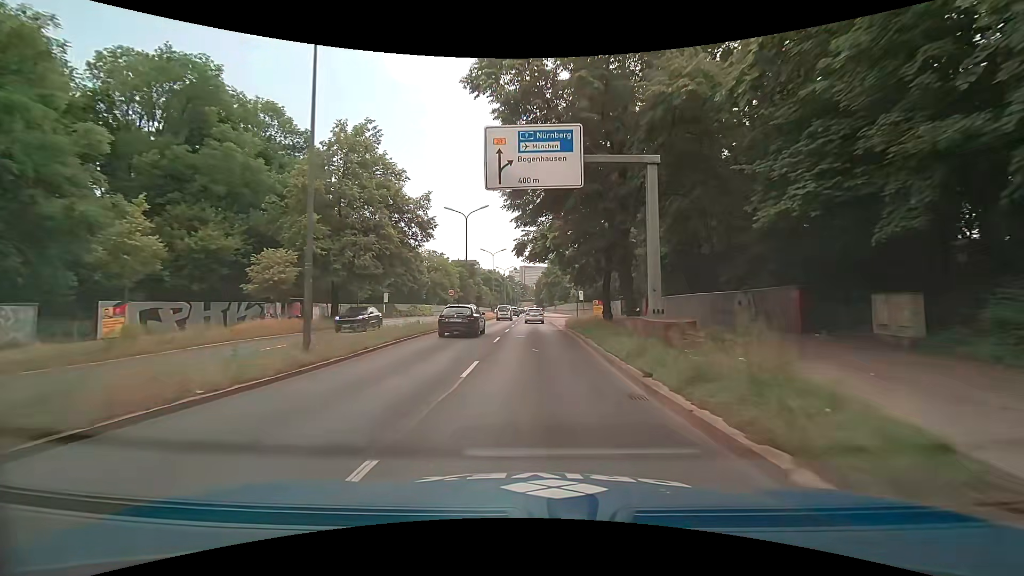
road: trunk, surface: asphalt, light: Day
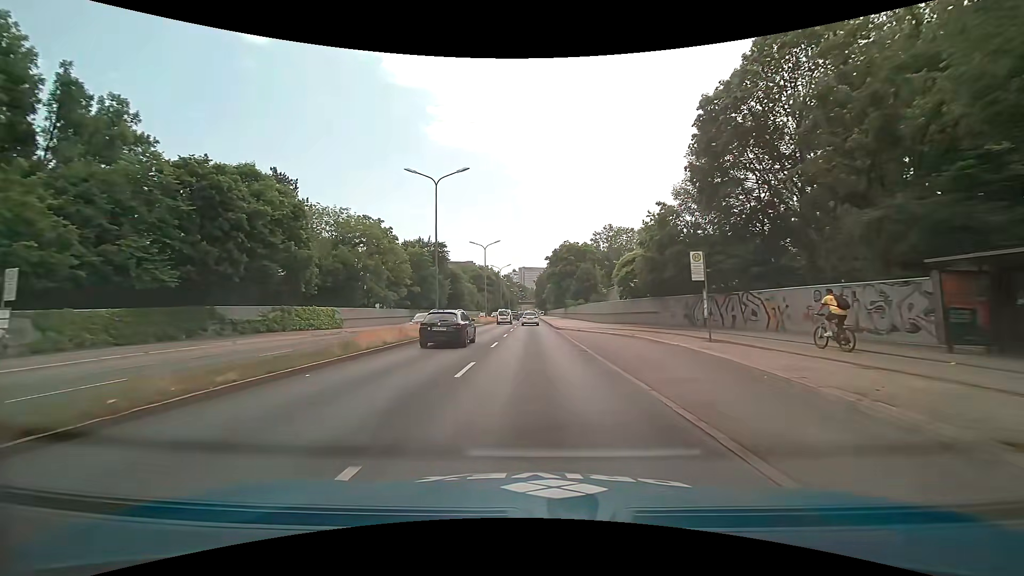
(+0.1, +45.2) m; 0°
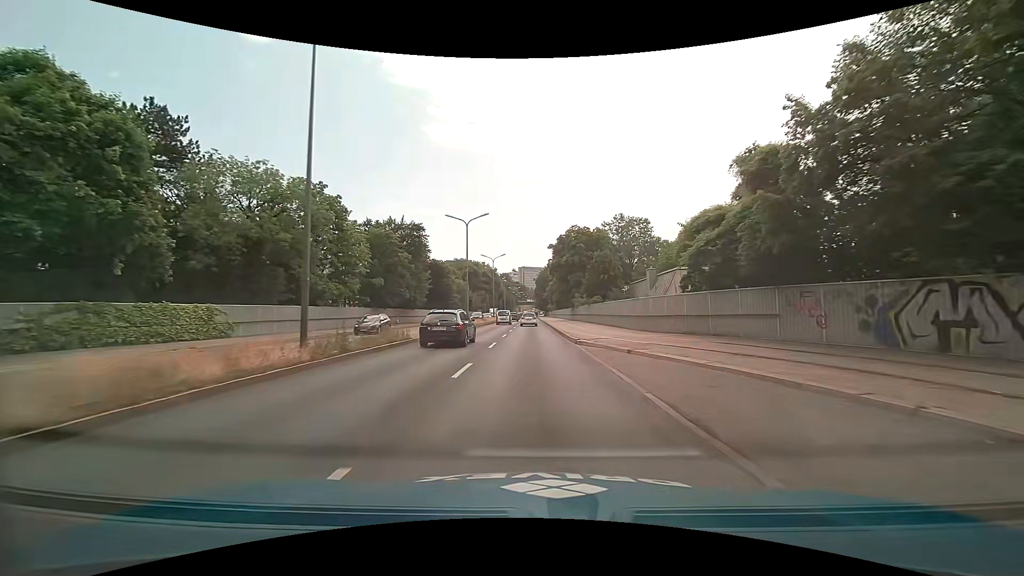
(+0.1, +18.1) m; +1°
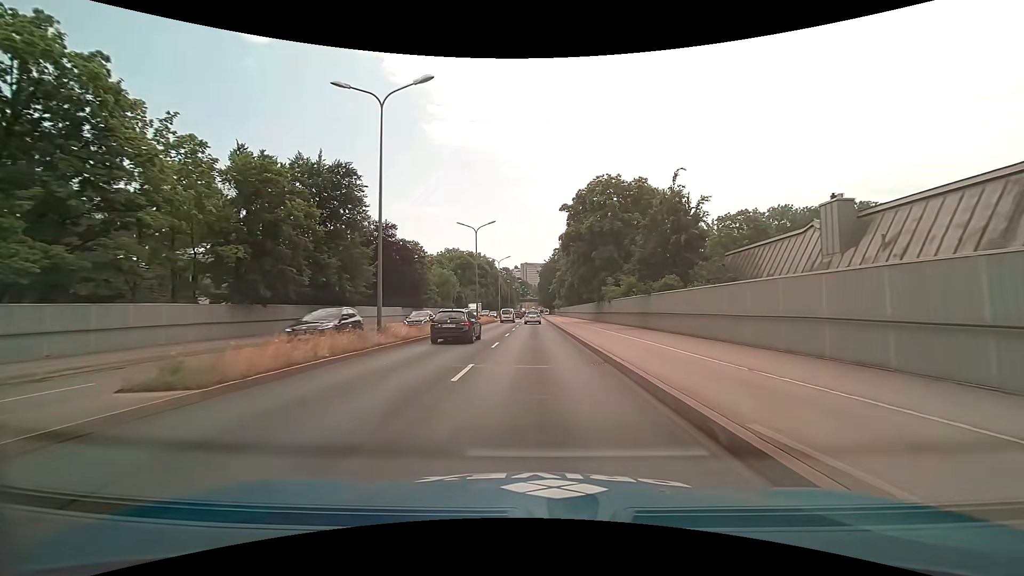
(-0.2, +27.6) m; 0°
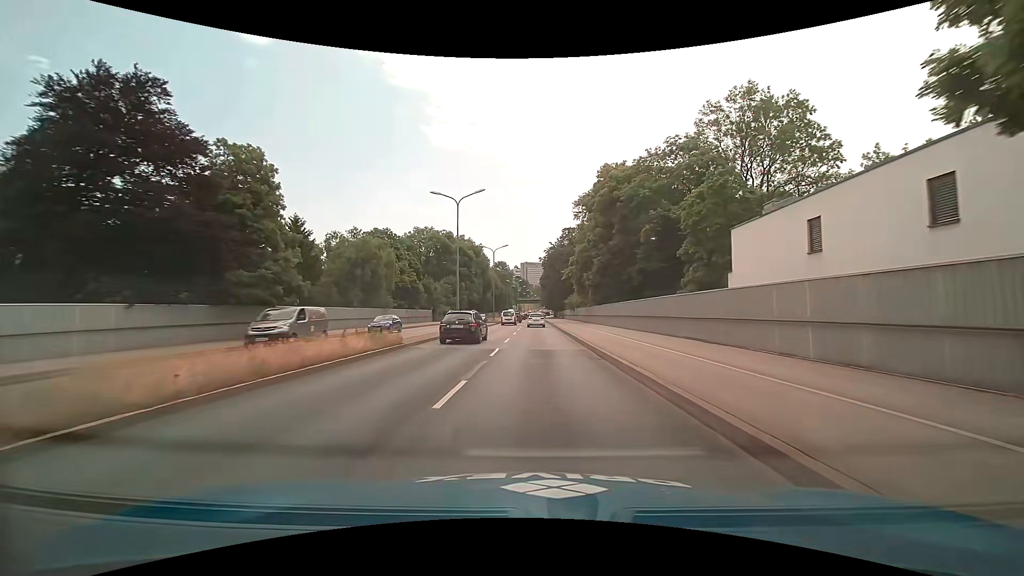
(-0.1, +47.7) m; 0°
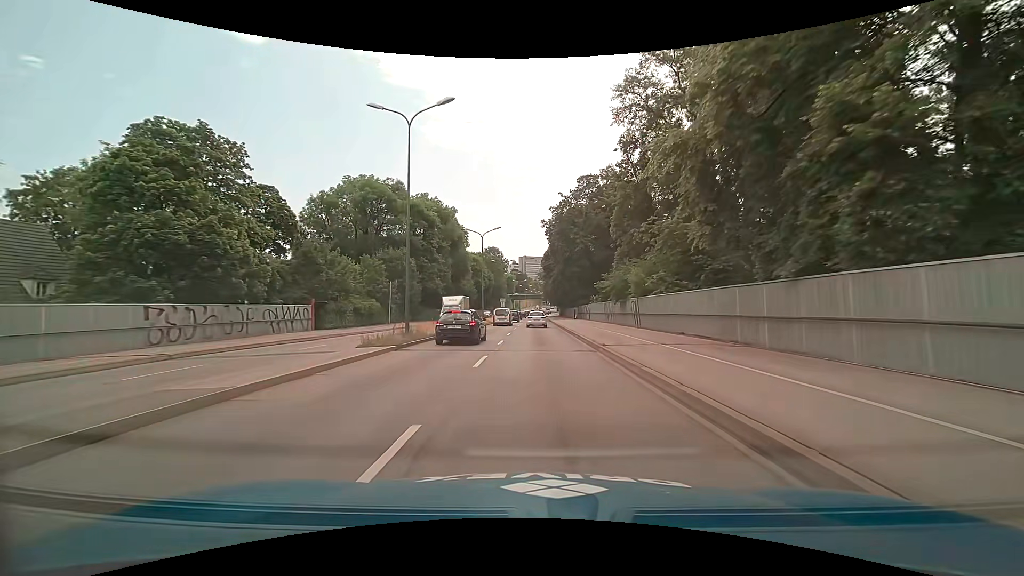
(0.0, +47.8) m; 0°
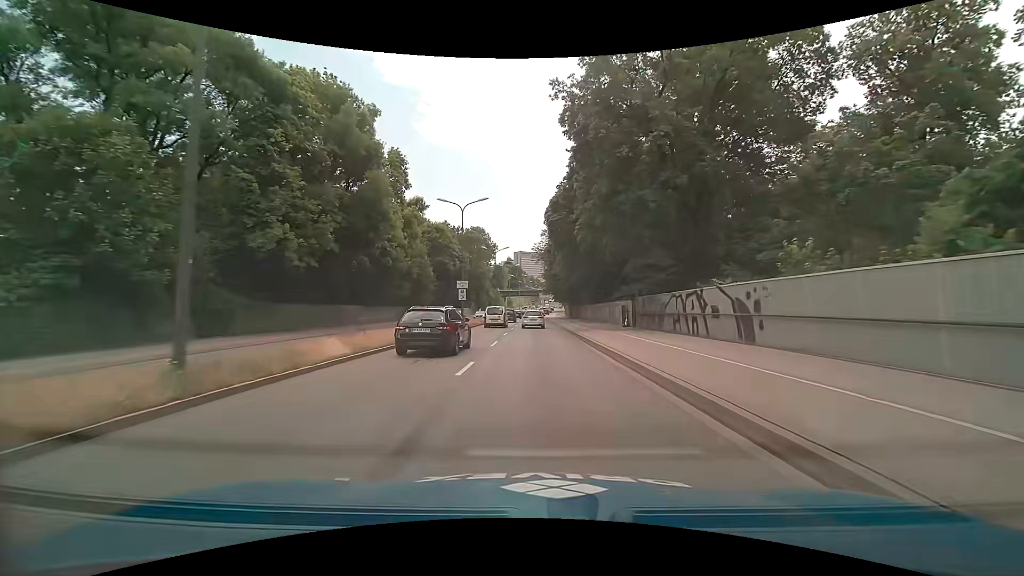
(0.0, +46.9) m; 0°
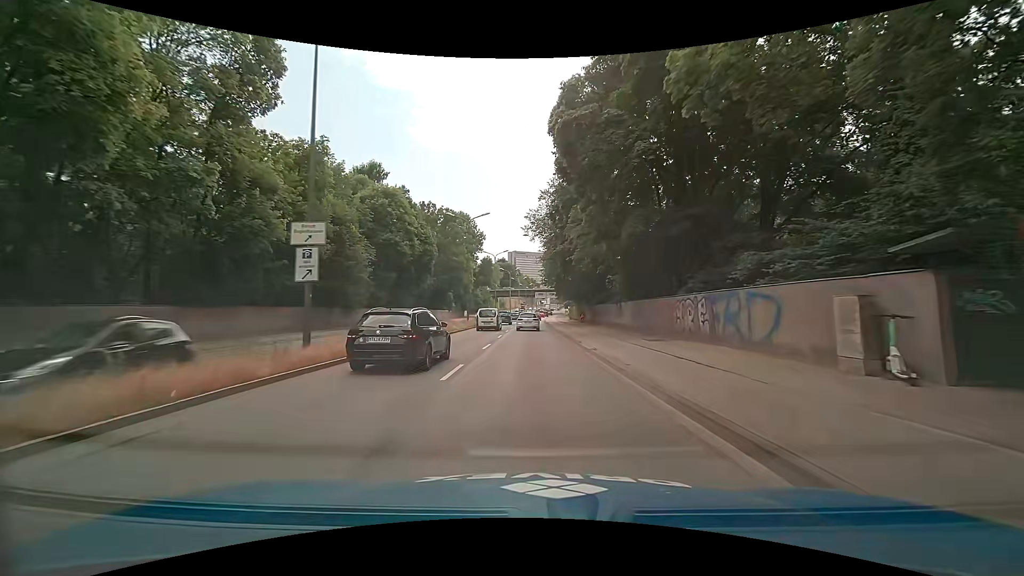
(+0.3, +26.9) m; +1°
(0, +10) (0, +20) (0, +30) (0, +40) (0, +50) (0, +60) (0, +70) (+1, +80) (+1, +90) (+1, +100) m
